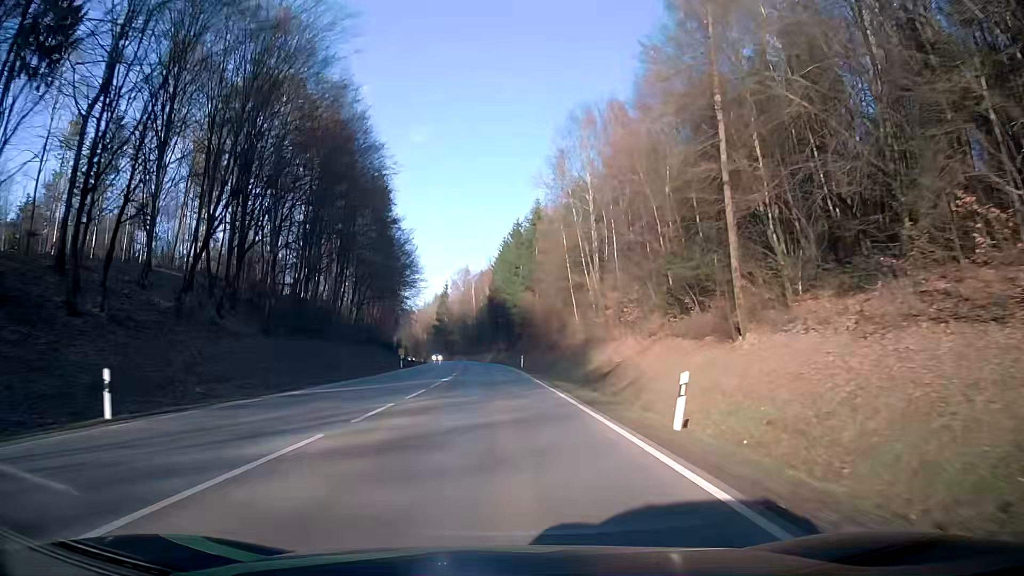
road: secondary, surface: asphalt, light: Day
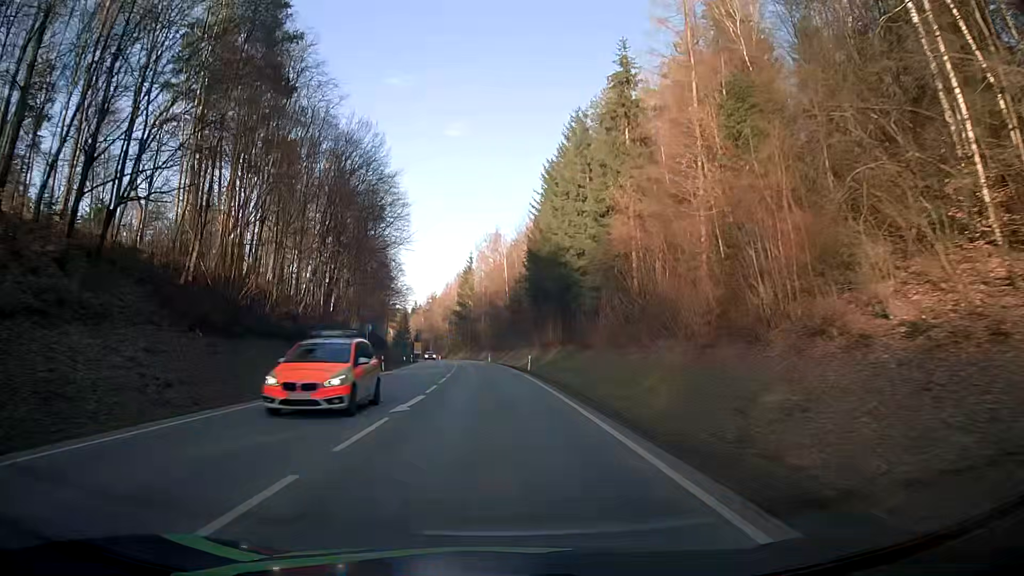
(-1.5, +57.8) m; -3°
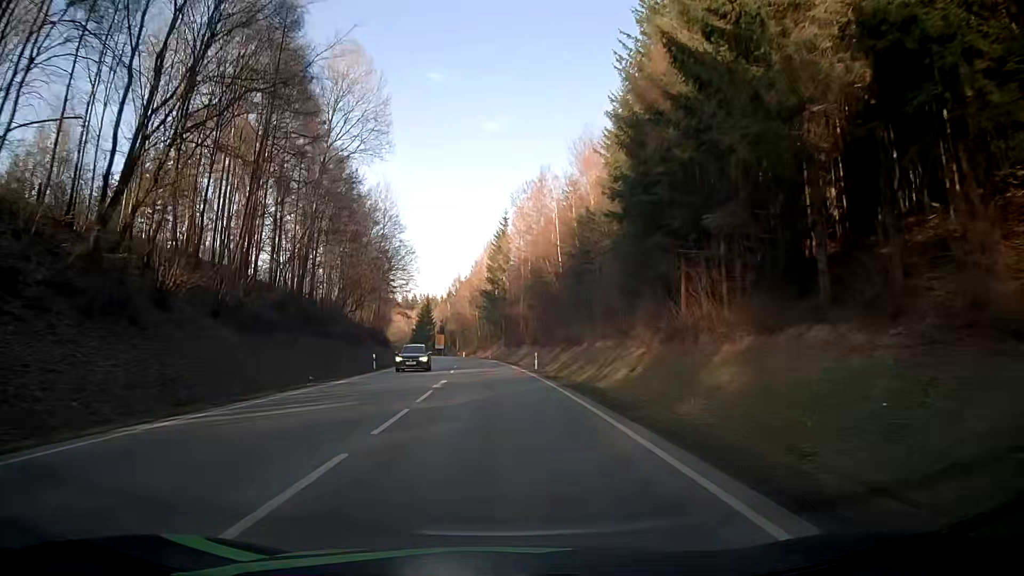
(-1.7, +47.1) m; -3°
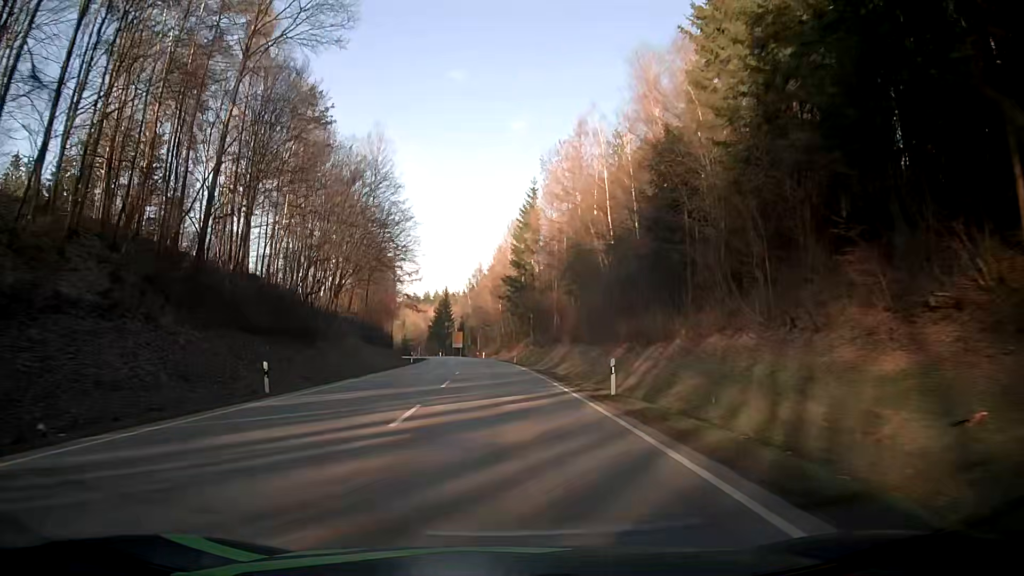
(-0.7, +23.6) m; -3°
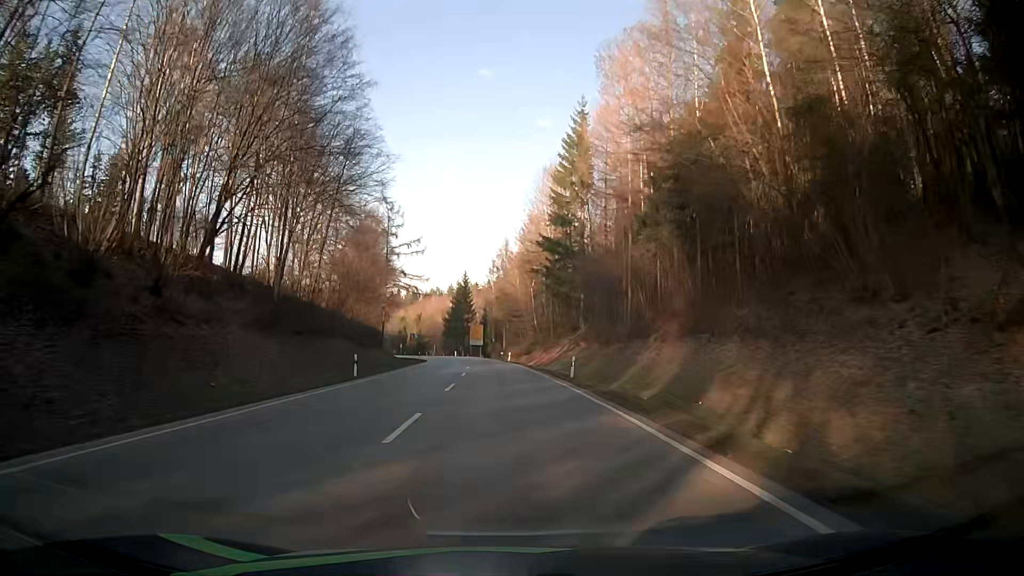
(-0.9, +35.2) m; -3°
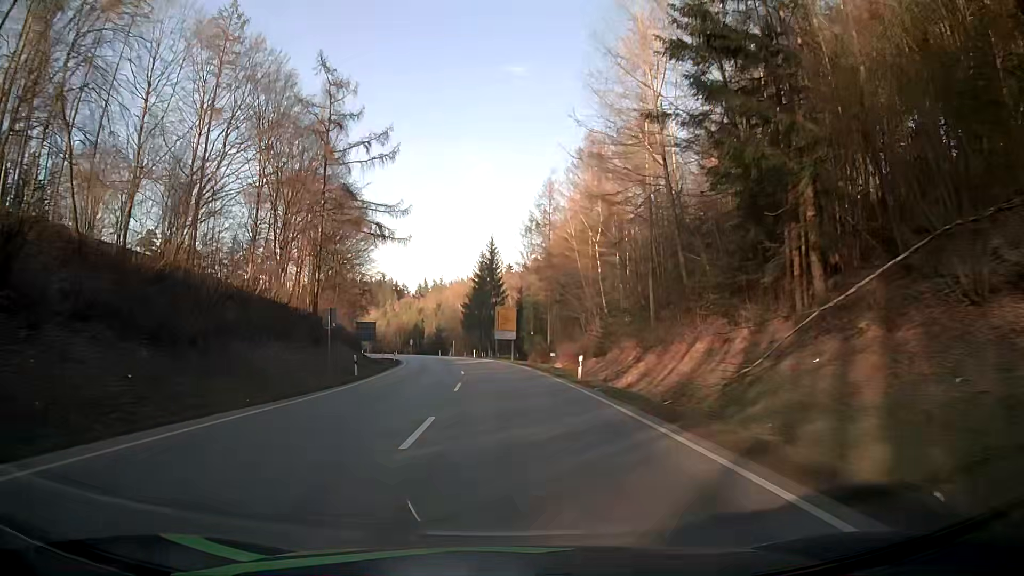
(-1.2, +47.1) m; -3°
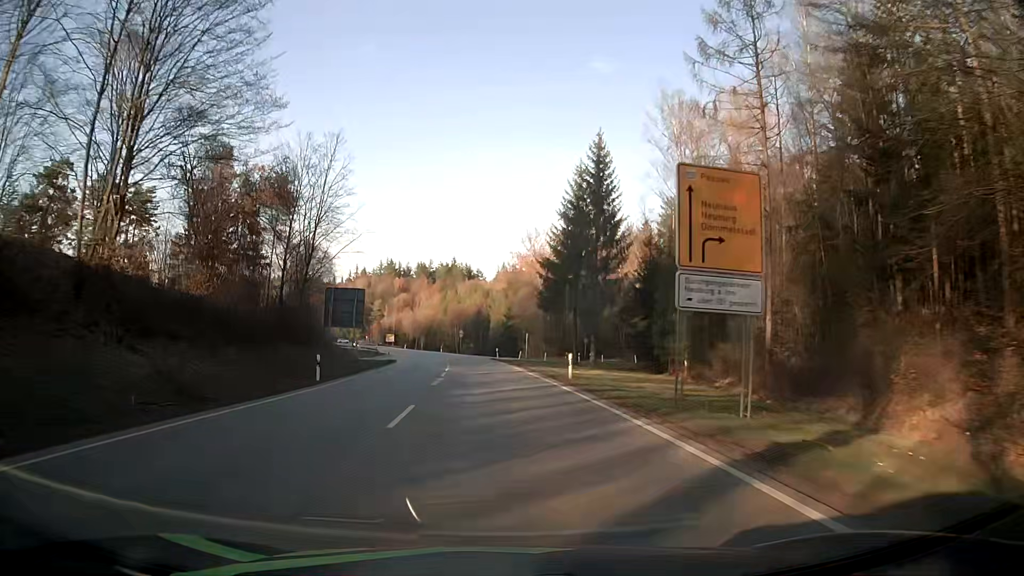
(-2.8, +58.2) m; -7°
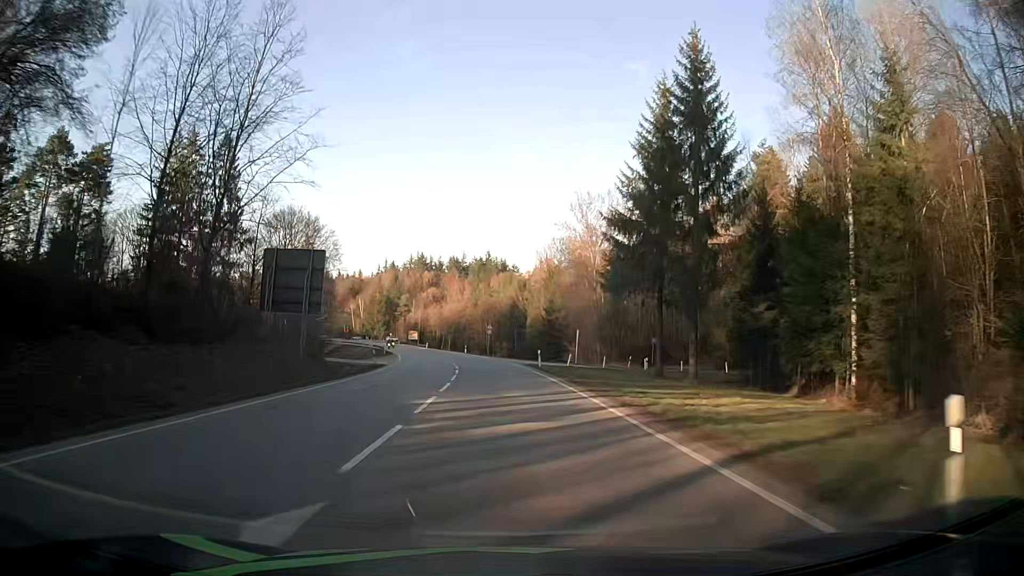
(-0.6, +22.5) m; -3°
(0, +10) (0, +20) (-1, +30) (-2, +40) (-3, +50) (-4, +60) (-5, +70) (-7, +80) (-9, +89) (-11, +99) m
